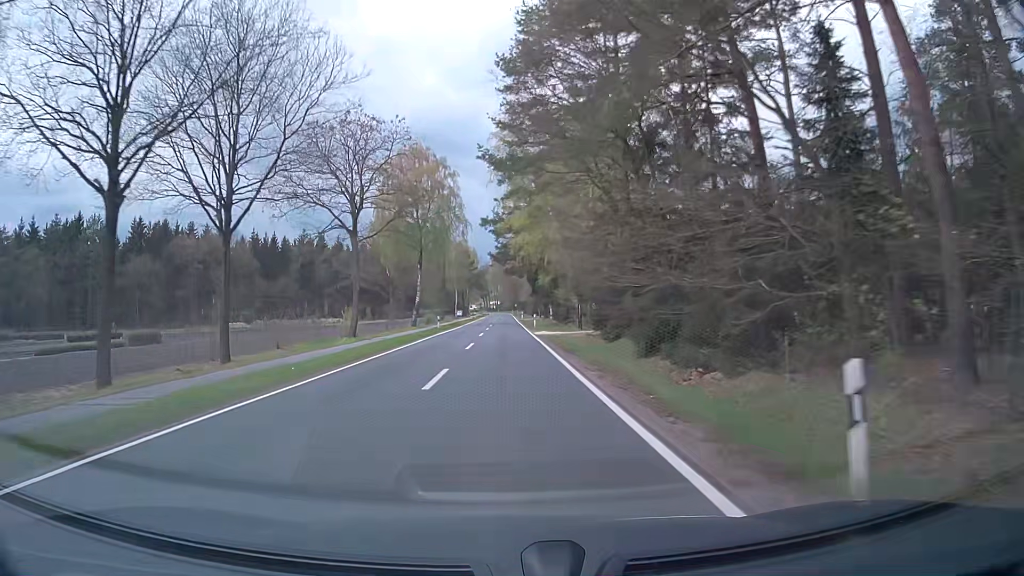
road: secondary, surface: asphalt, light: Day
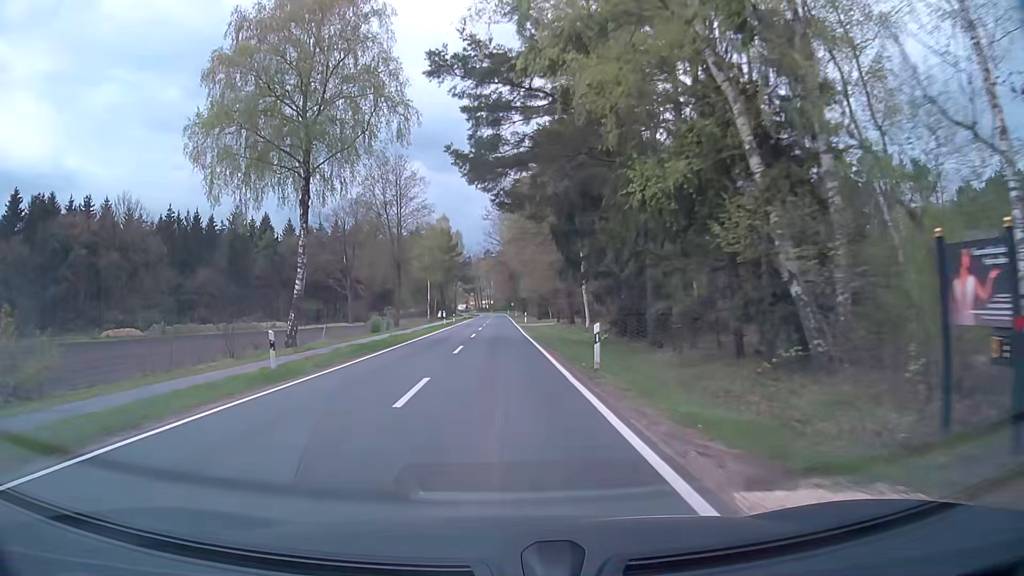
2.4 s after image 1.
(-0.2, +38.7) m; 0°
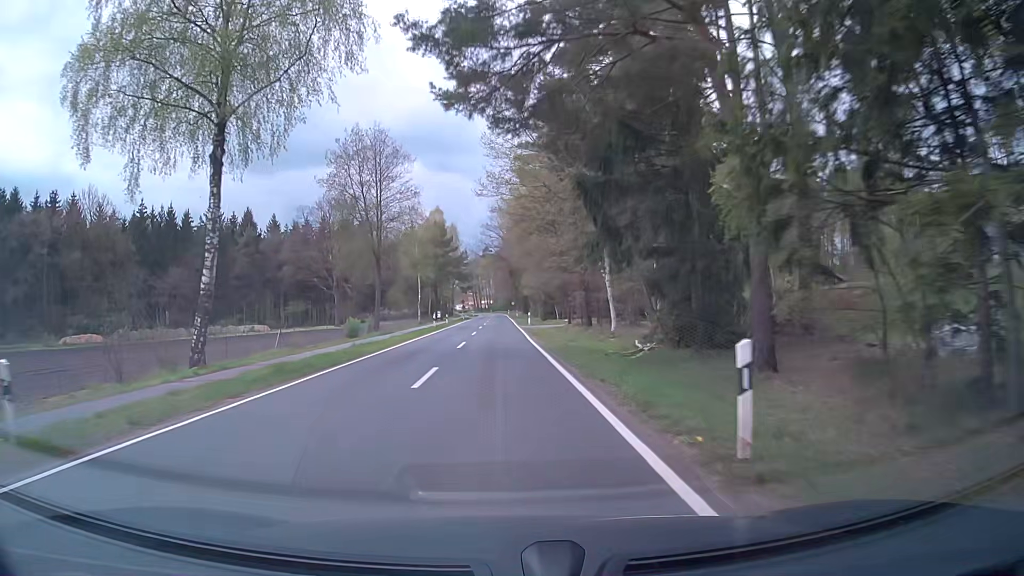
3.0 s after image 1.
(0.0, +9.8) m; 0°
(0, +10) (0, +20) (0, +30) (0, +40) (0, +50) (0, +60) (0, +70) (0, +80) (0, +90) (0, +100) m
